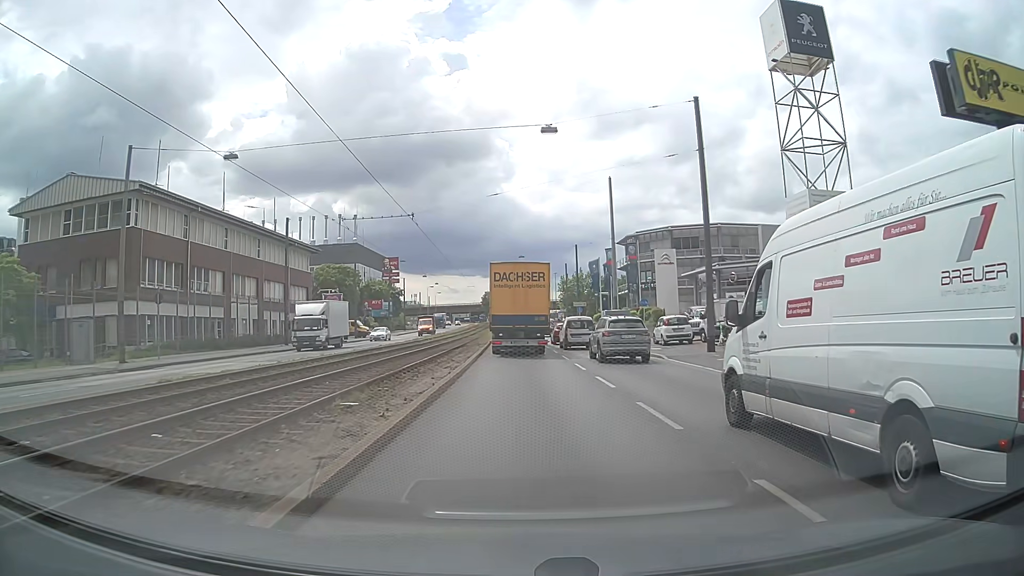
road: primary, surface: asphalt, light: Day
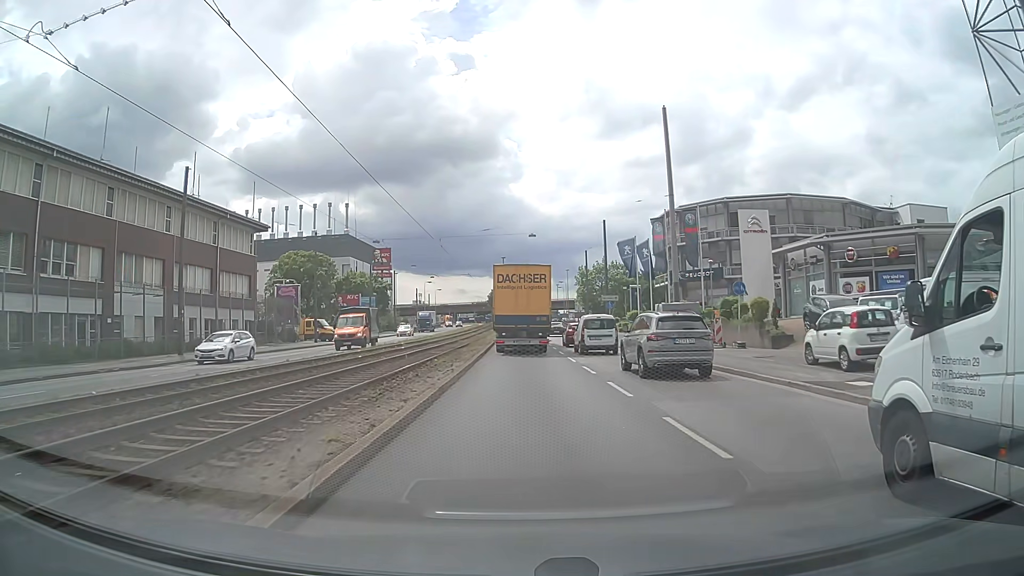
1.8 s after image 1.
(-0.1, +20.0) m; -1°
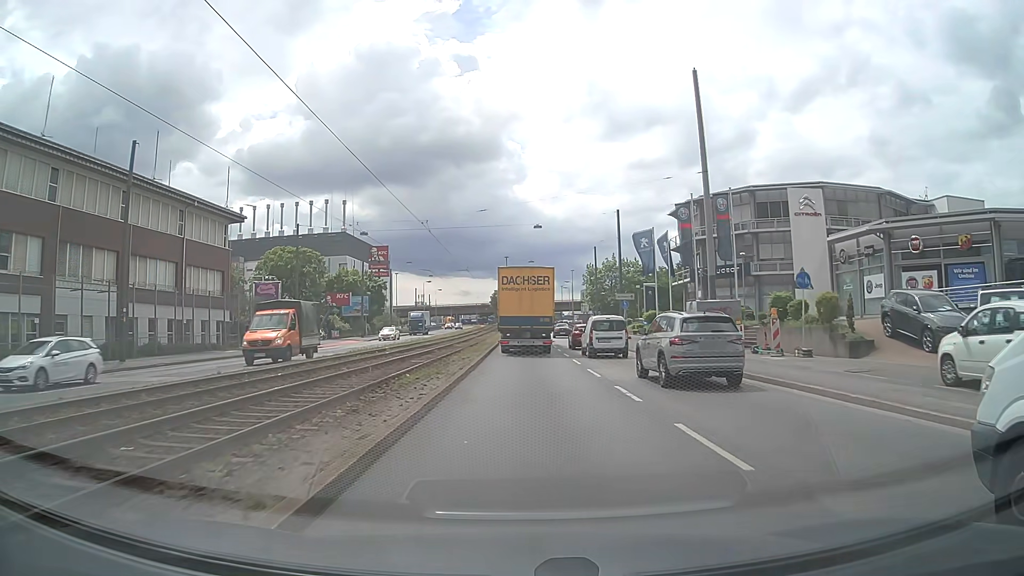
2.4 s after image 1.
(0.0, +6.6) m; 0°
(0, +10) (0, +20) (0, +30) (0, +40) (0, +50) (0, +60) (0, +70) (0, +80) (0, +90) (0, +100) m
